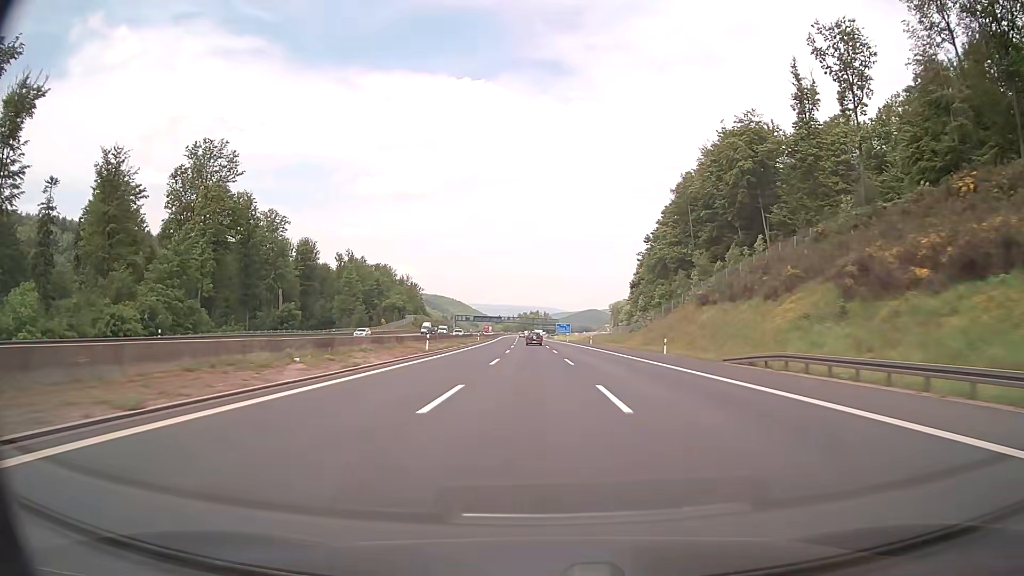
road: motorway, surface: asphalt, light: Day
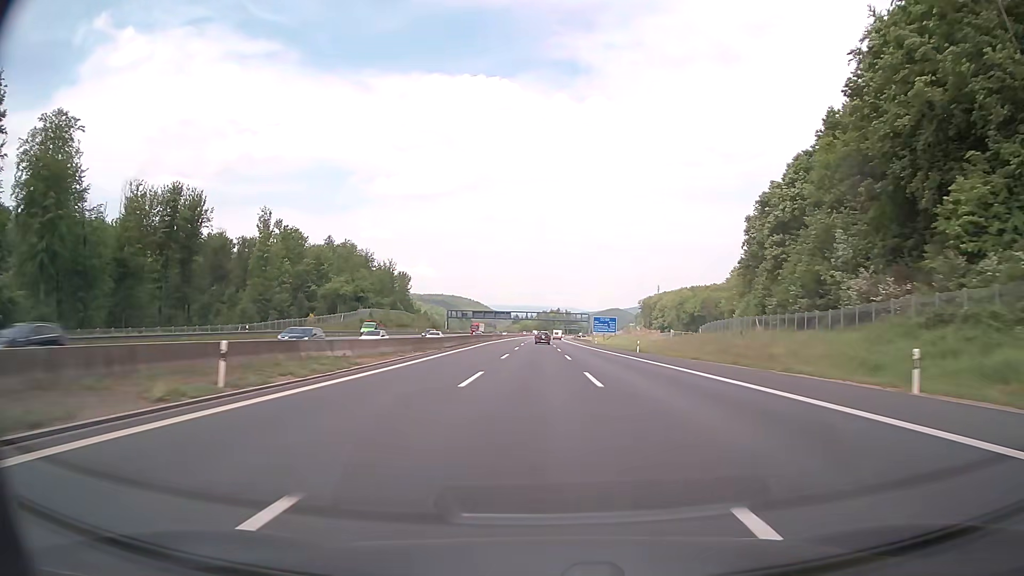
(-1.5, +83.8) m; -2°
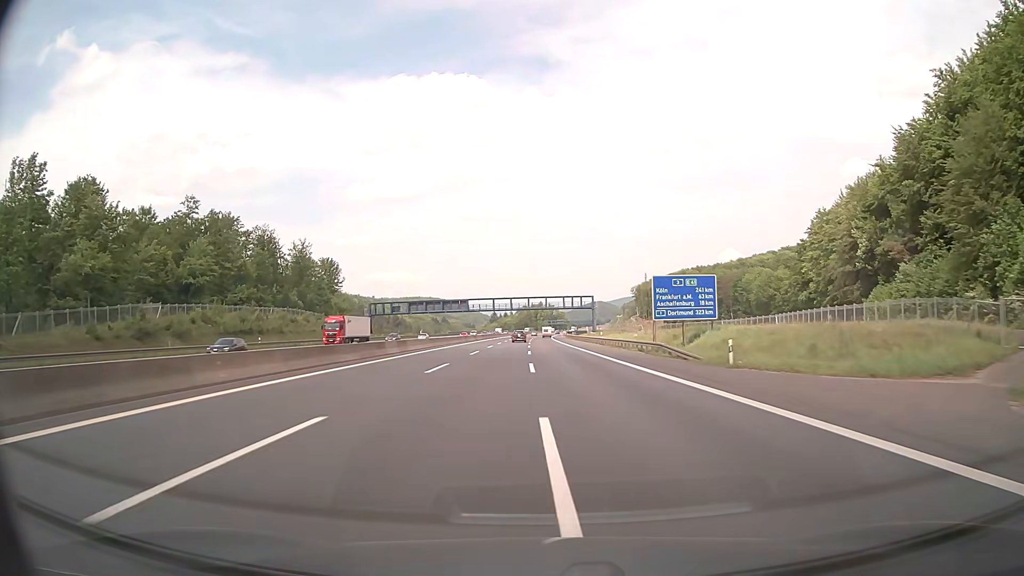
(+0.9, +84.1) m; +1°
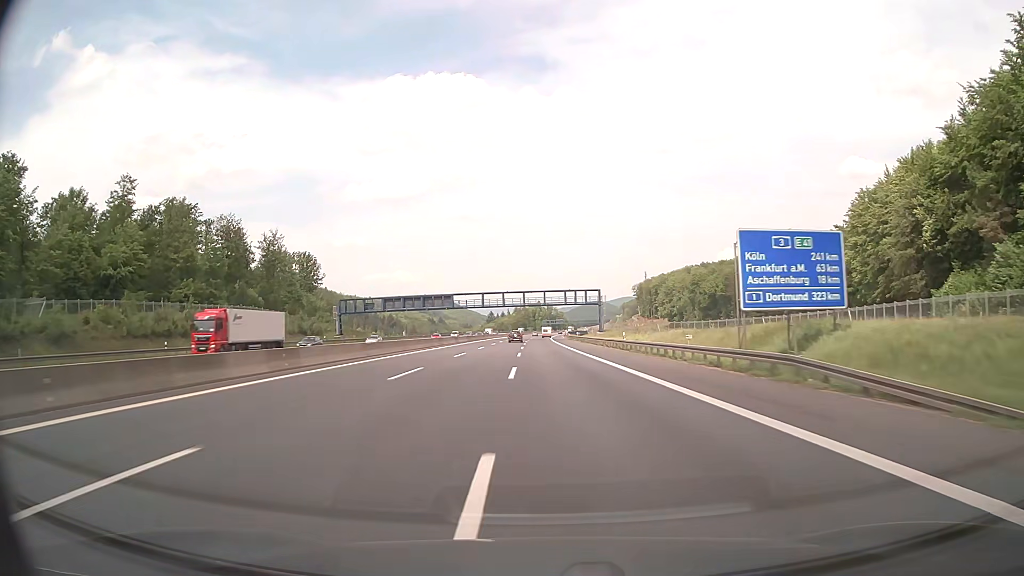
(+0.1, +20.9) m; 0°
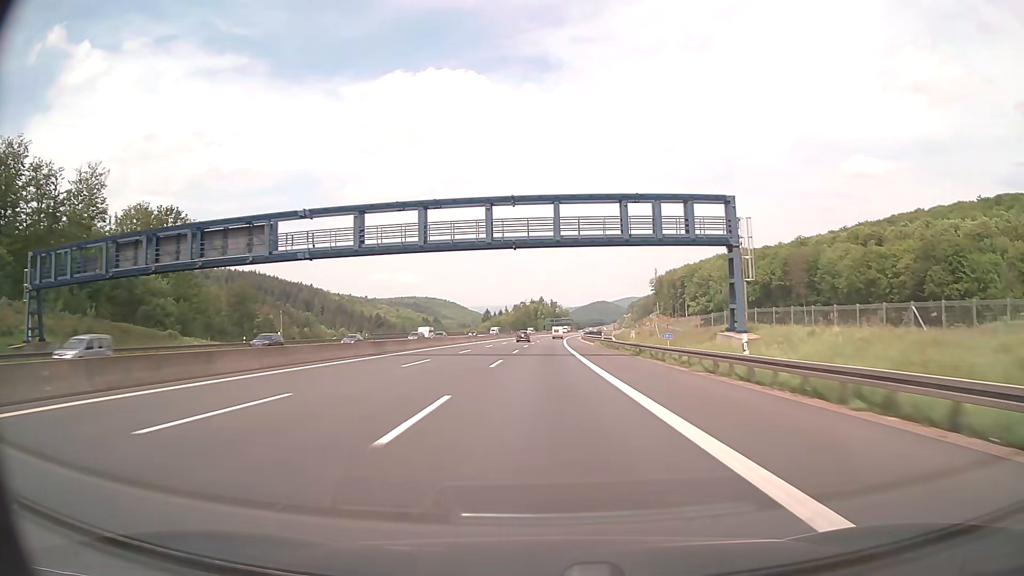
(-0.6, +82.7) m; 0°
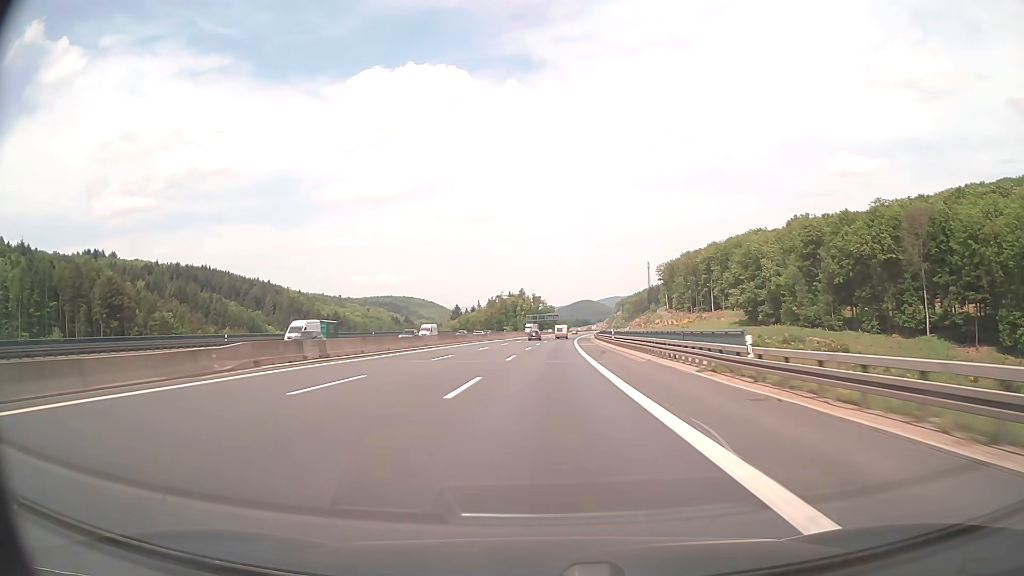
(+1.2, +101.2) m; +1°
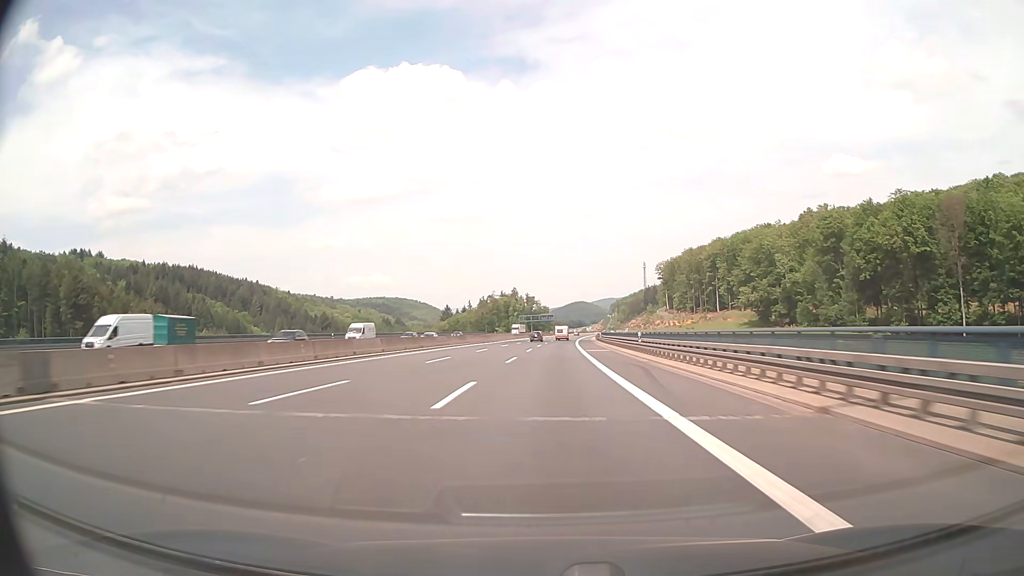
(+0.1, +20.0) m; 0°
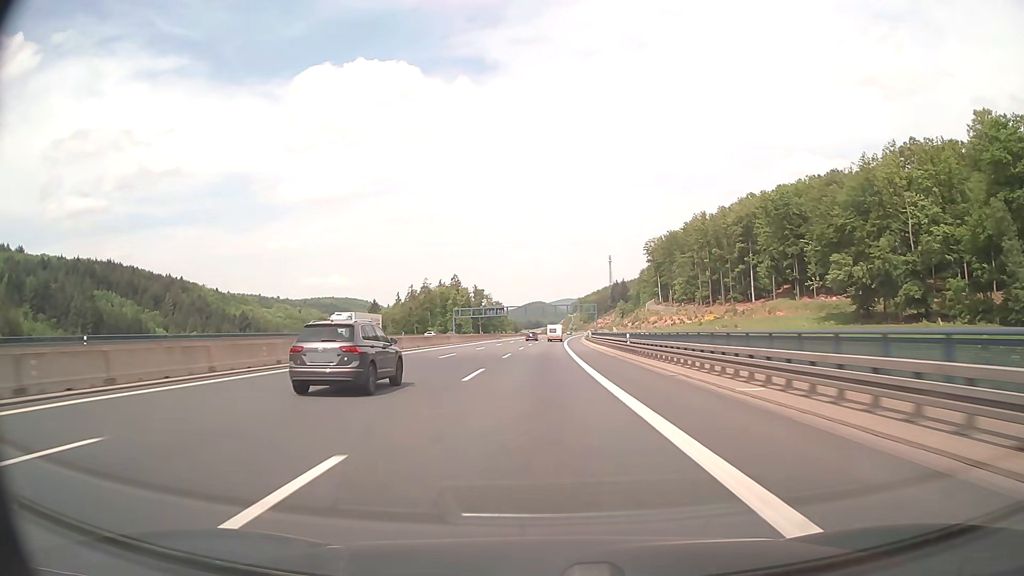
(+3.2, +100.0) m; +4°
(0, +10) (0, +20) (0, +30) (0, +40) (+1, +50) (+1, +60) (+1, +70) (+1, +80) (+2, +90) (+2, +100) m
